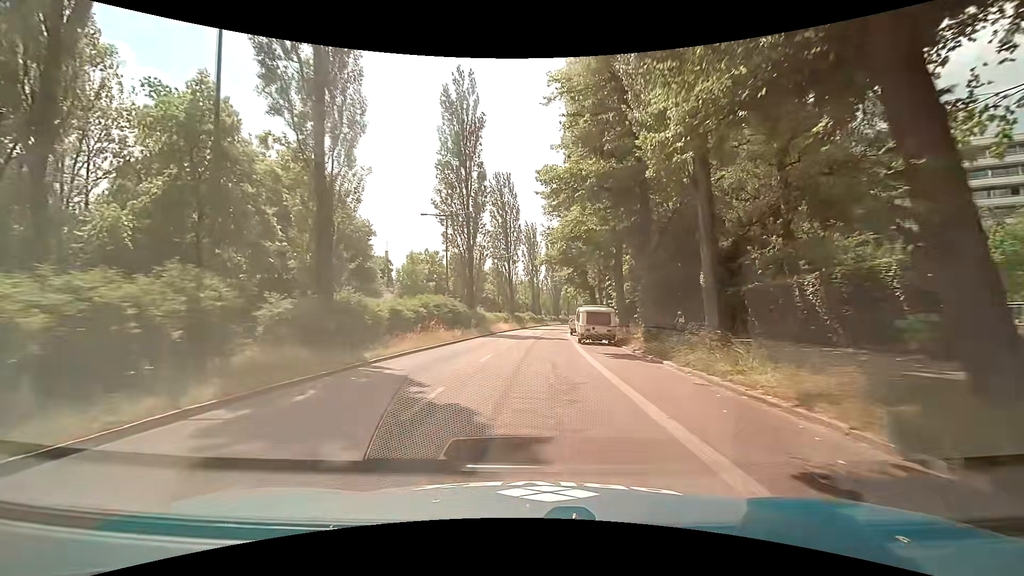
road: secondary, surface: asphalt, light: Day
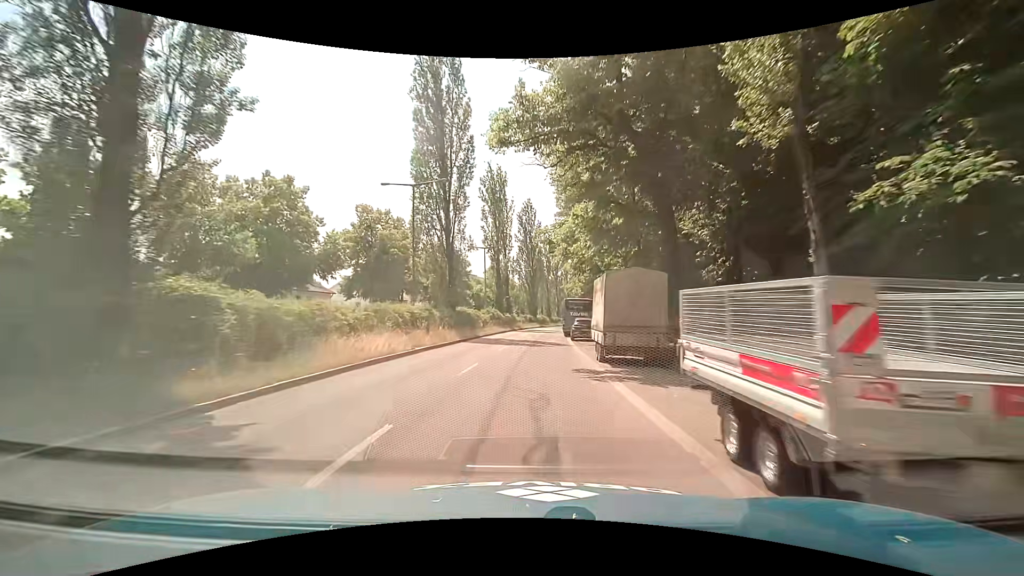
(+1.2, +39.3) m; +3°
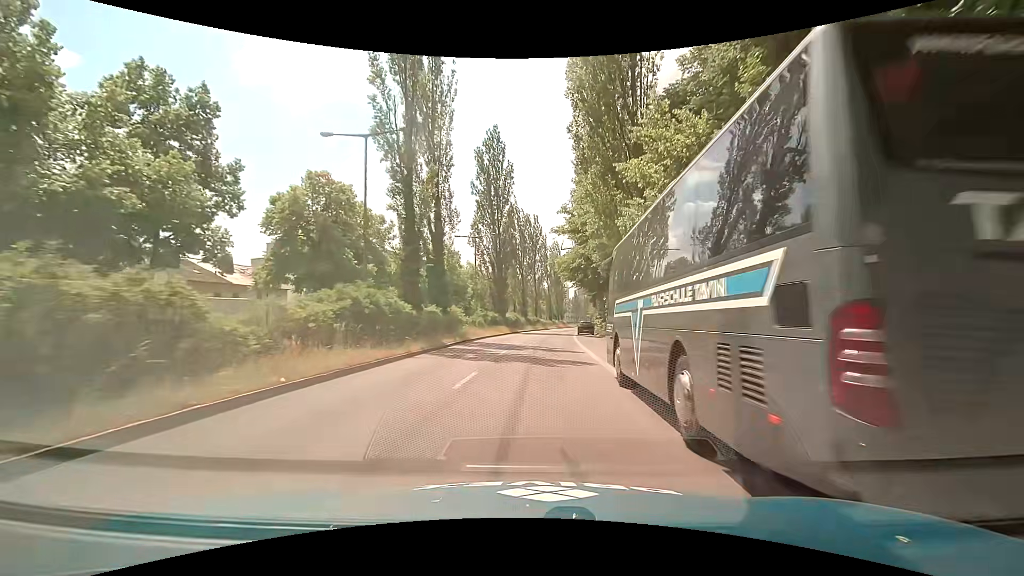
(+1.1, +38.6) m; +3°
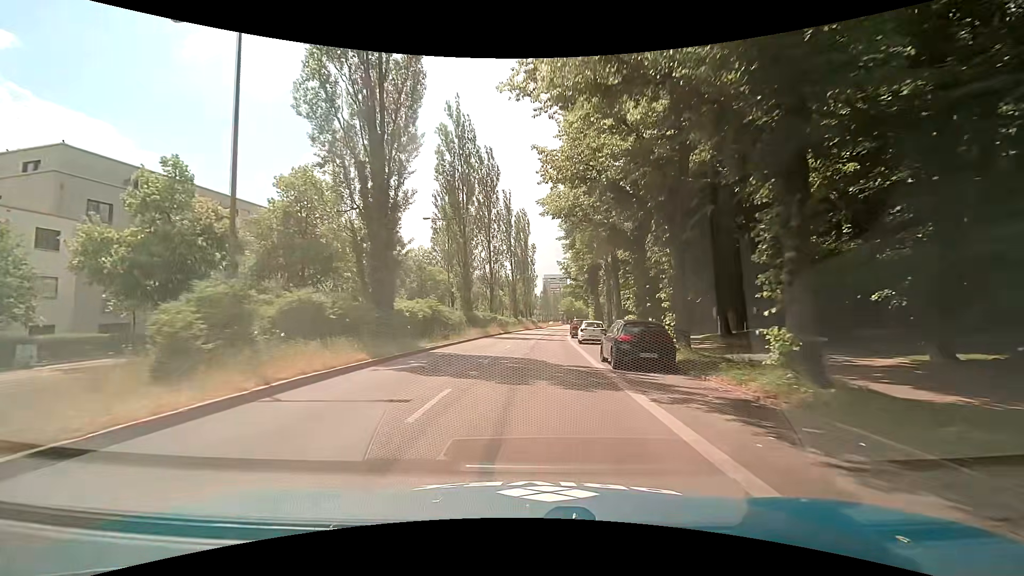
(+1.6, +39.1) m; +3°
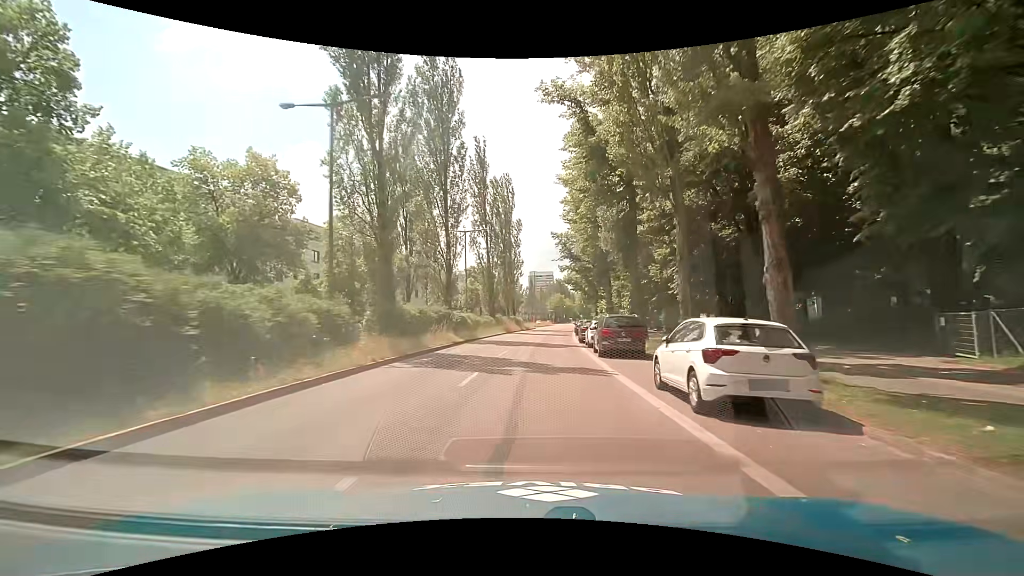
(+0.6, +23.3) m; +3°
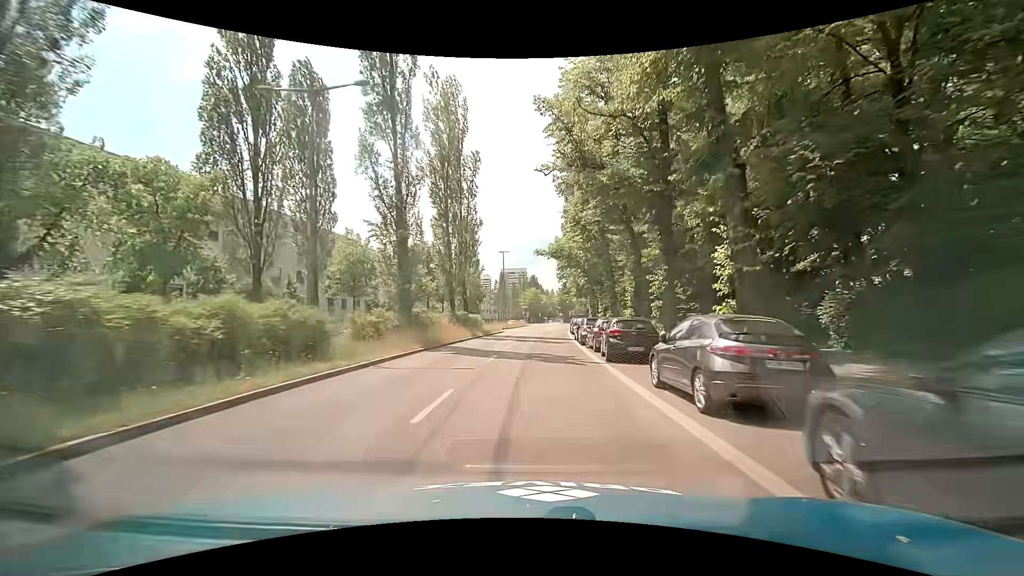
(+0.4, +30.8) m; +2°
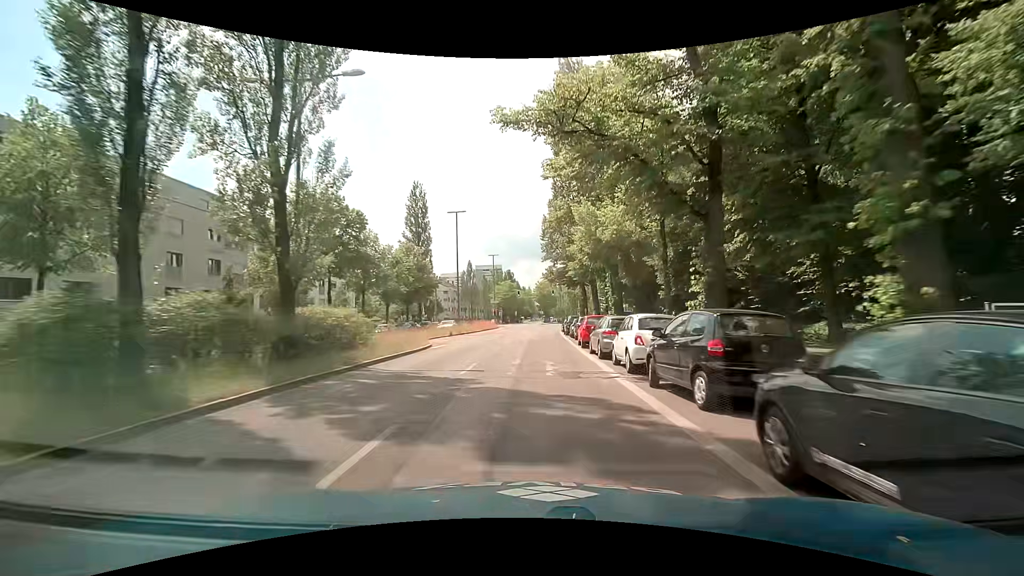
(+0.8, +30.2) m; +4°
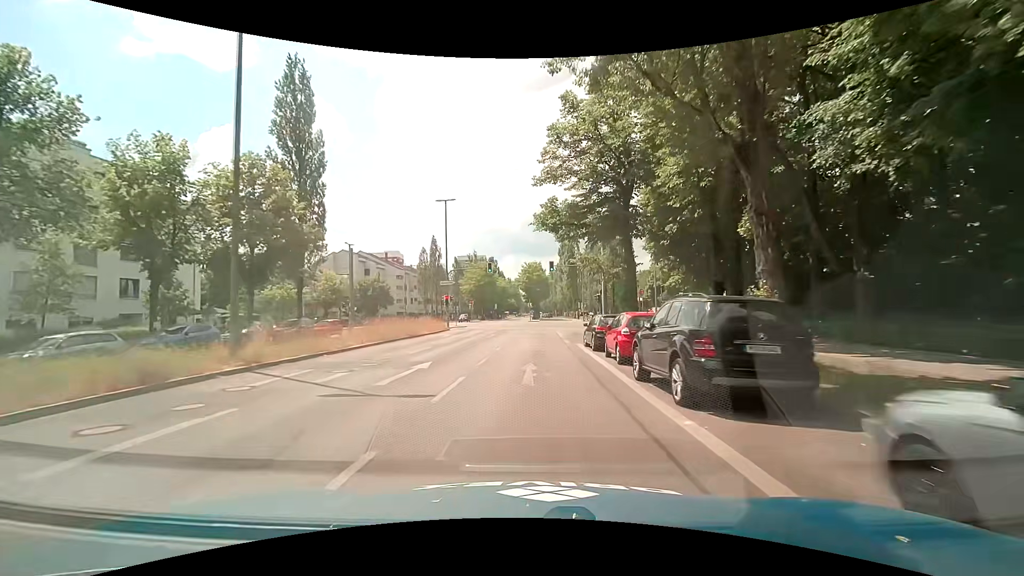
(0.0, +36.8) m; +1°
(0, +10) (0, +20) (0, +30) (+1, +40) (+2, +50) (+3, +60) (+4, +70) (+5, +80) (+6, +90) (+7, +100) m
